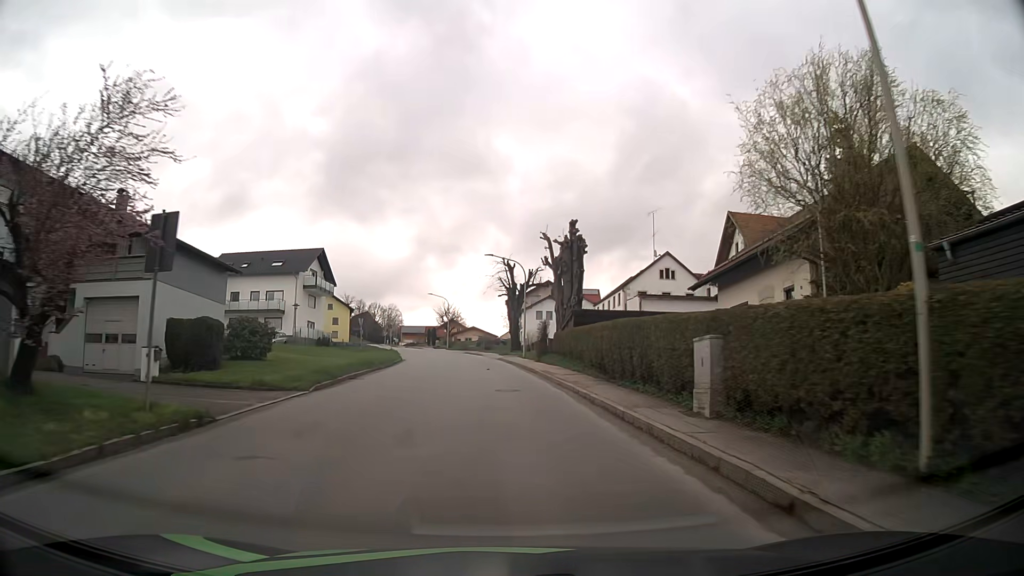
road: tertiary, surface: asphalt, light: Day
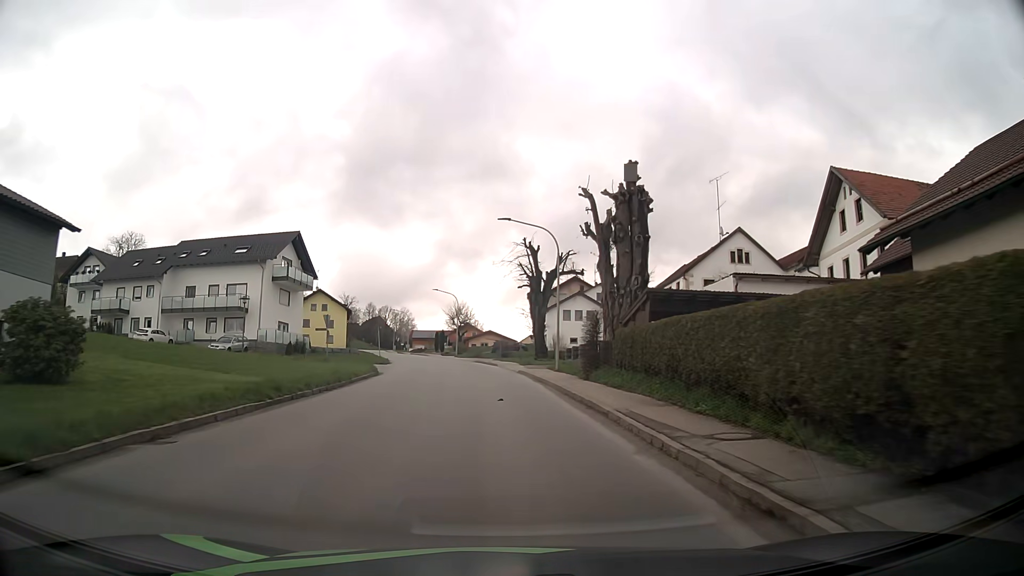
(-0.2, +15.6) m; -1°
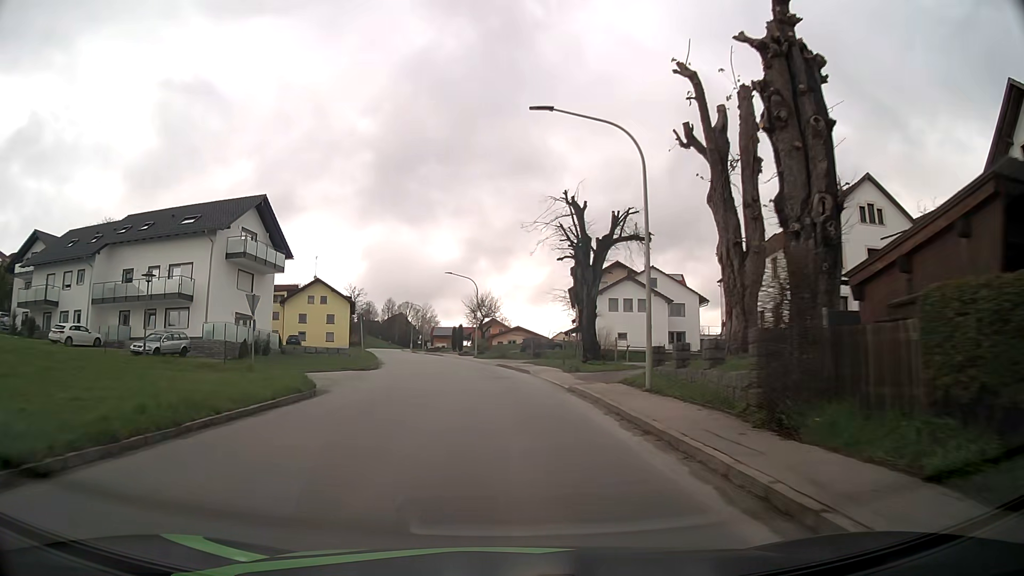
(-0.3, +15.5) m; -3°
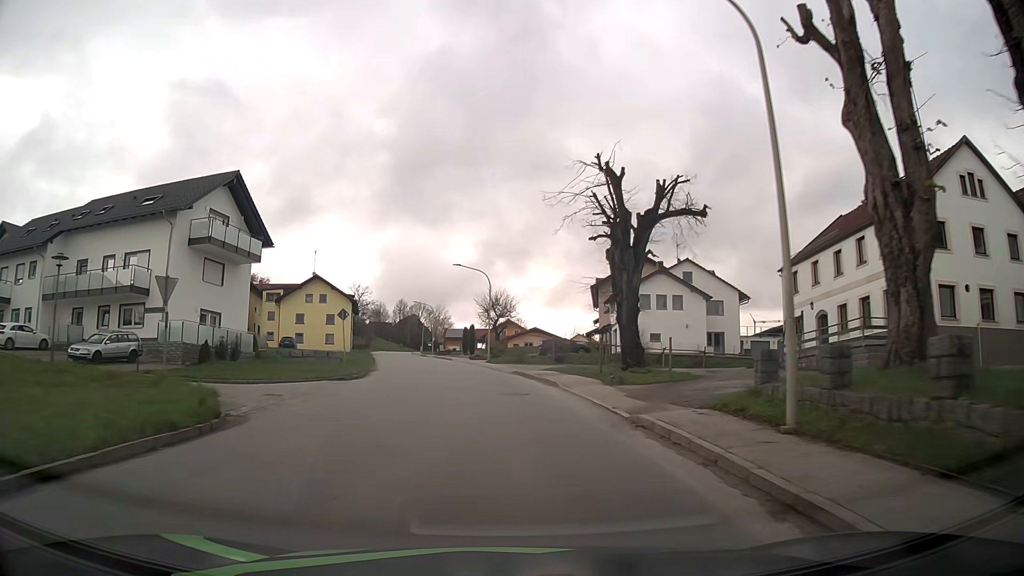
(-0.1, +7.7) m; -1°
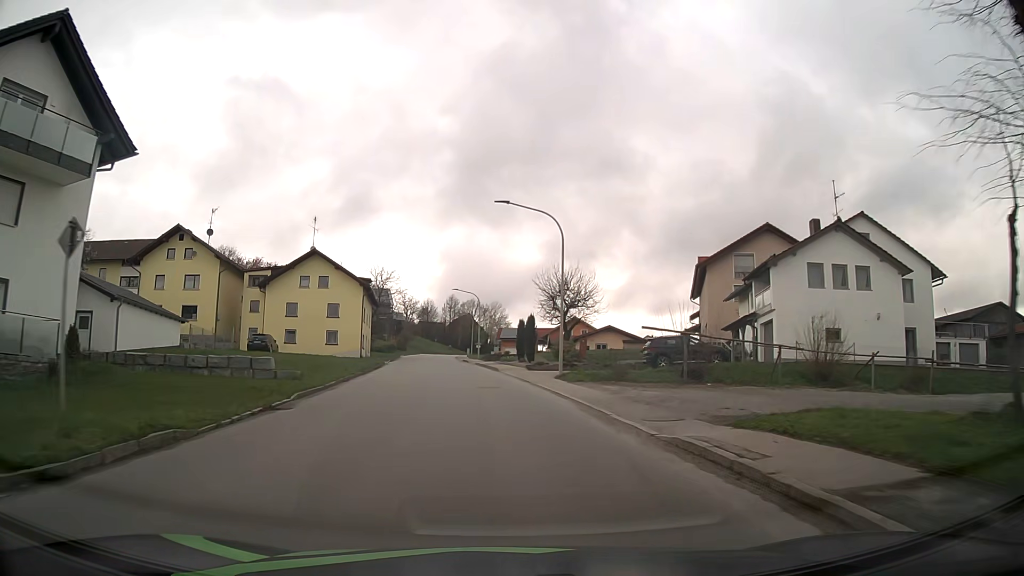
(-1.0, +23.2) m; -5°
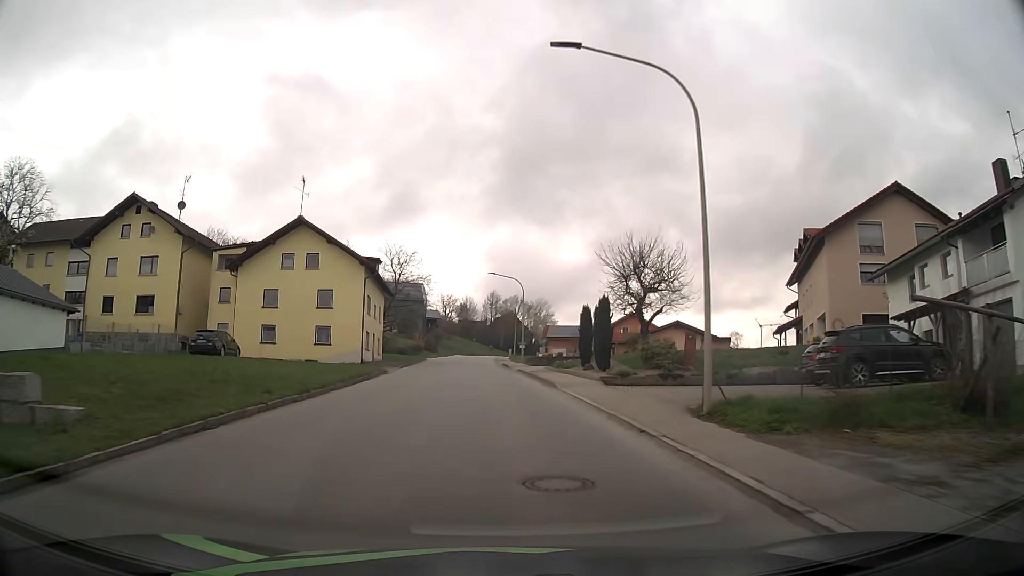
(-0.5, +15.6) m; -4°
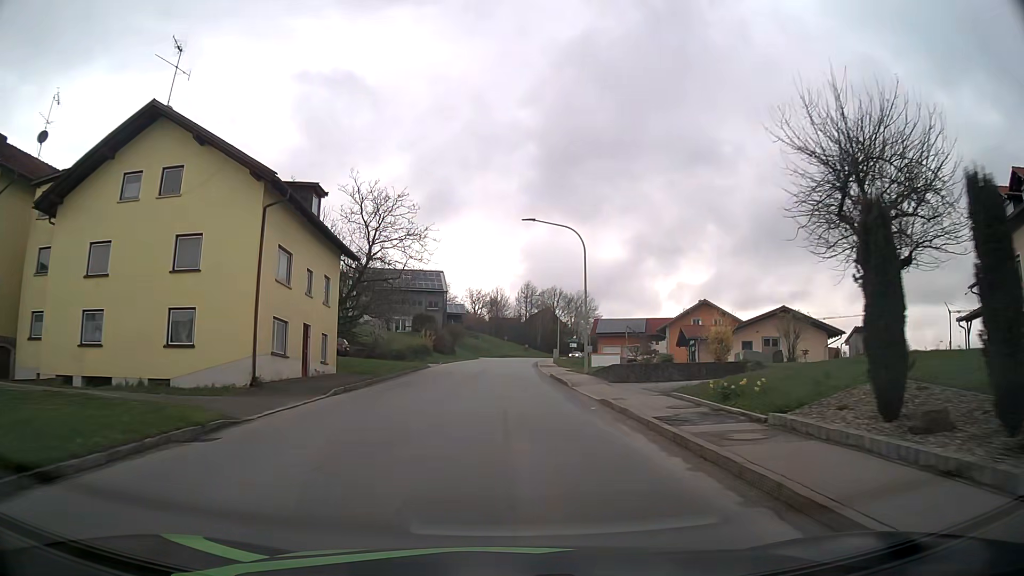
(-0.6, +23.5) m; -3°
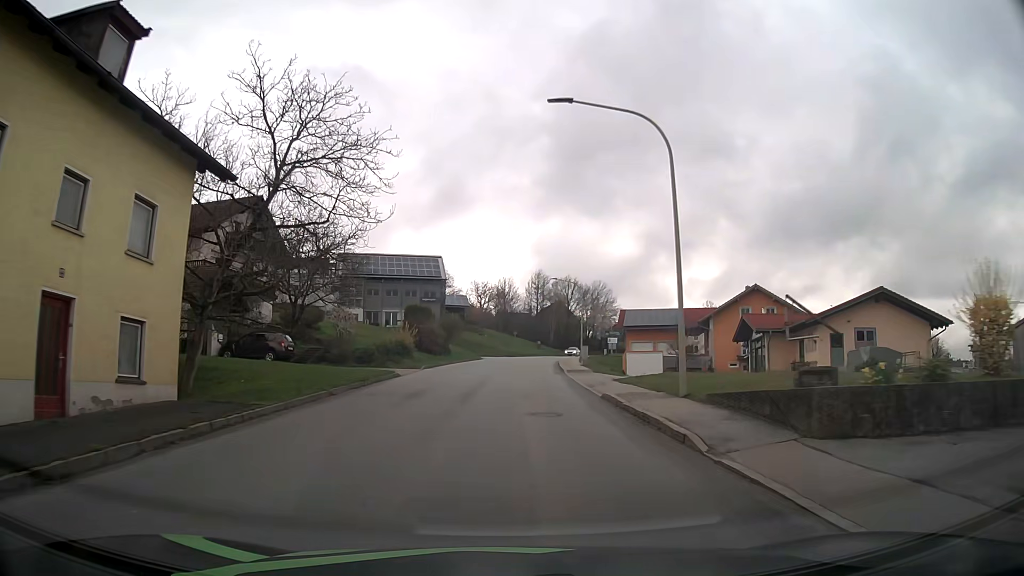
(-0.1, +15.7) m; -1°
(0, +10) (0, +20) (0, +30) (+1, +40) (+1, +50) (+2, +60) (+4, +70) (+5, +80) (+7, +89) (+10, +99) m
